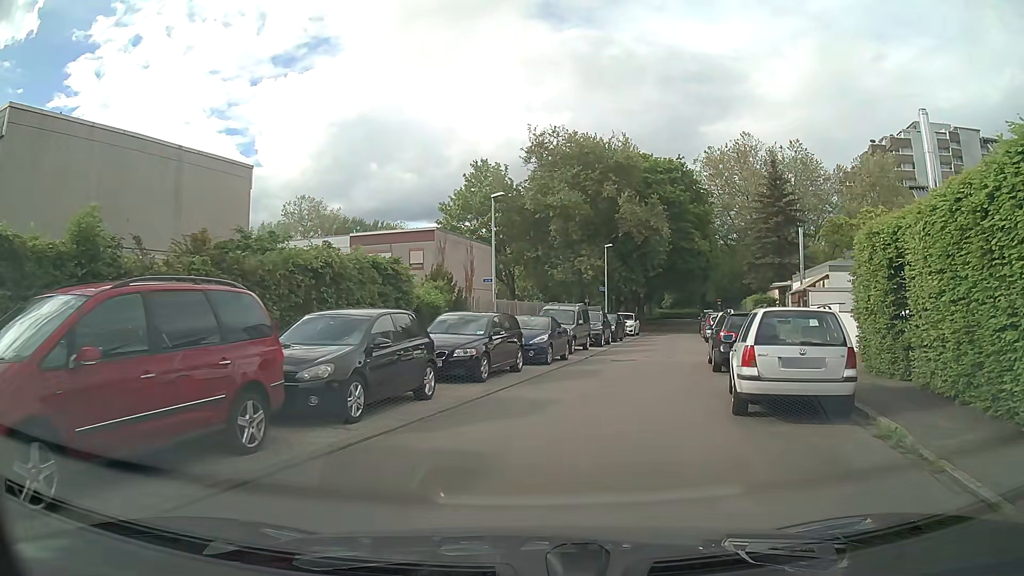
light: Day
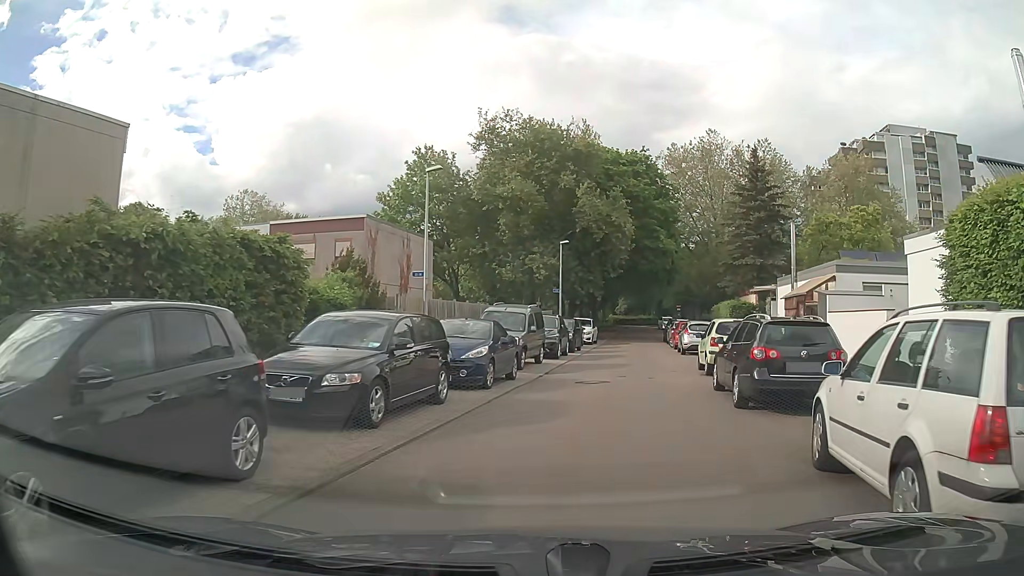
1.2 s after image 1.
(+0.1, +5.7) m; +3°
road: residential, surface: asphalt
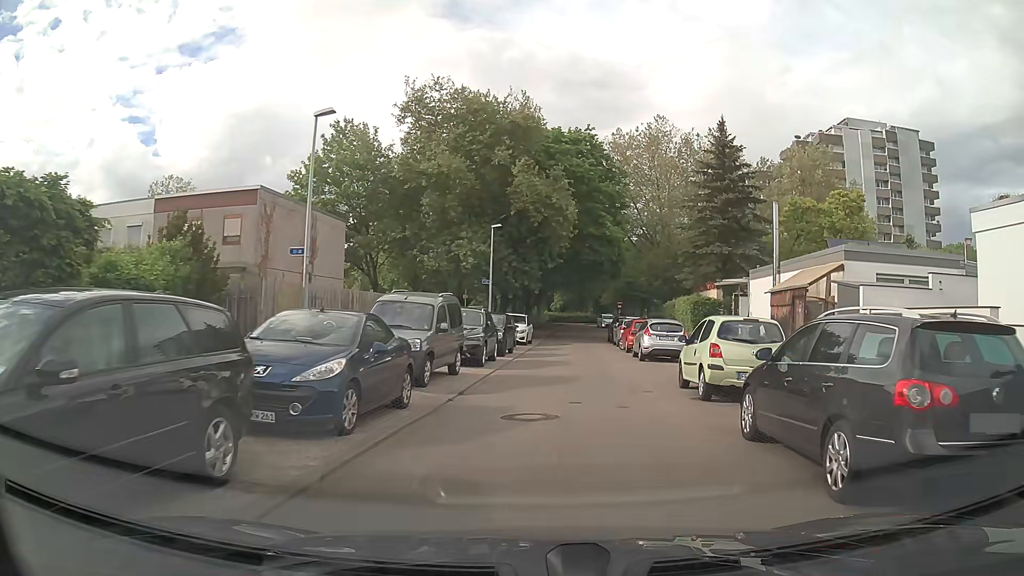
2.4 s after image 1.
(+0.4, +6.0) m; +6°
